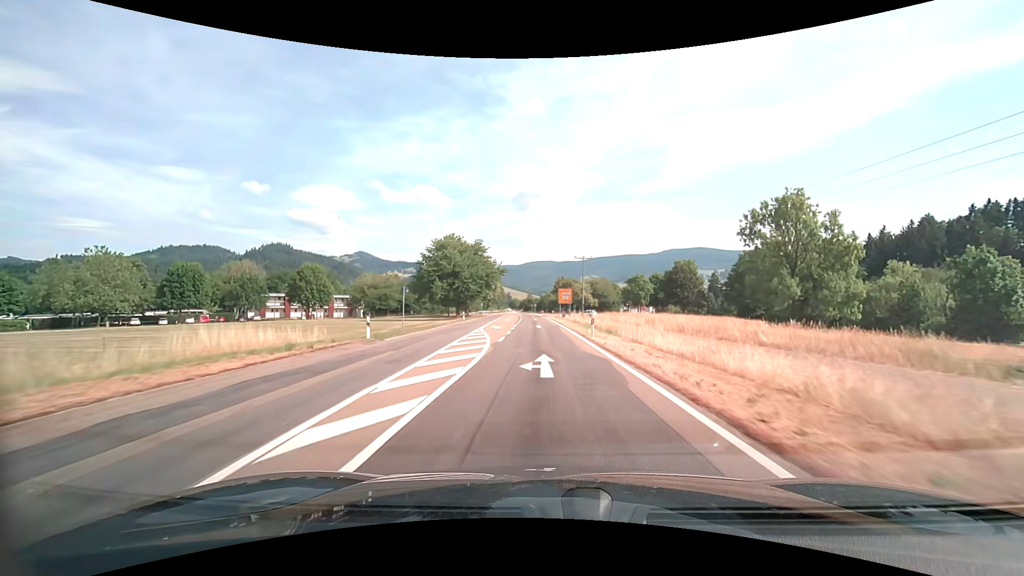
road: secondary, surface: asphalt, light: Day
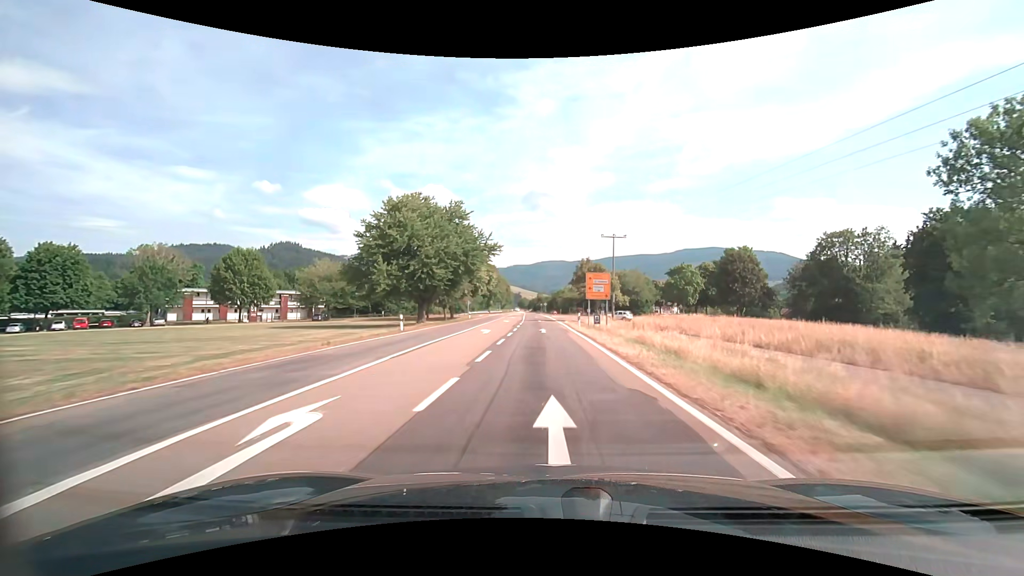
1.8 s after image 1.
(-0.5, +32.1) m; -2°
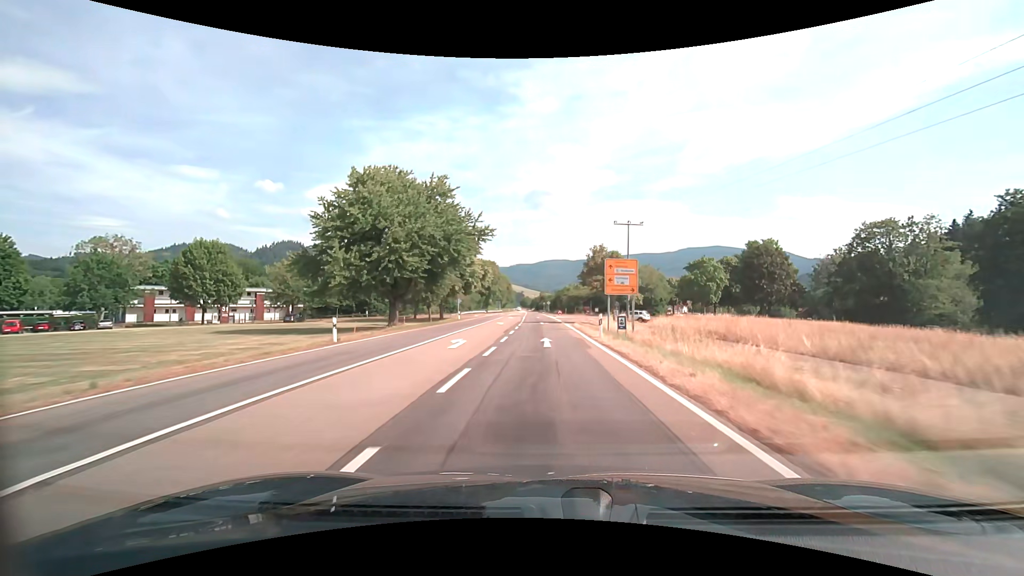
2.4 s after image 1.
(0.0, +10.8) m; 0°
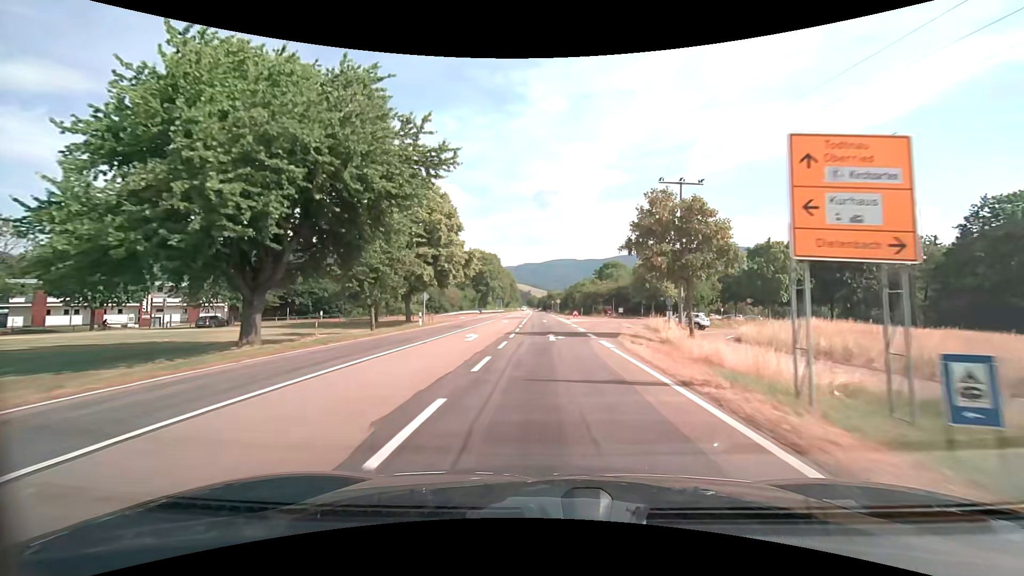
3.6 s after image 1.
(-0.2, +21.6) m; -1°
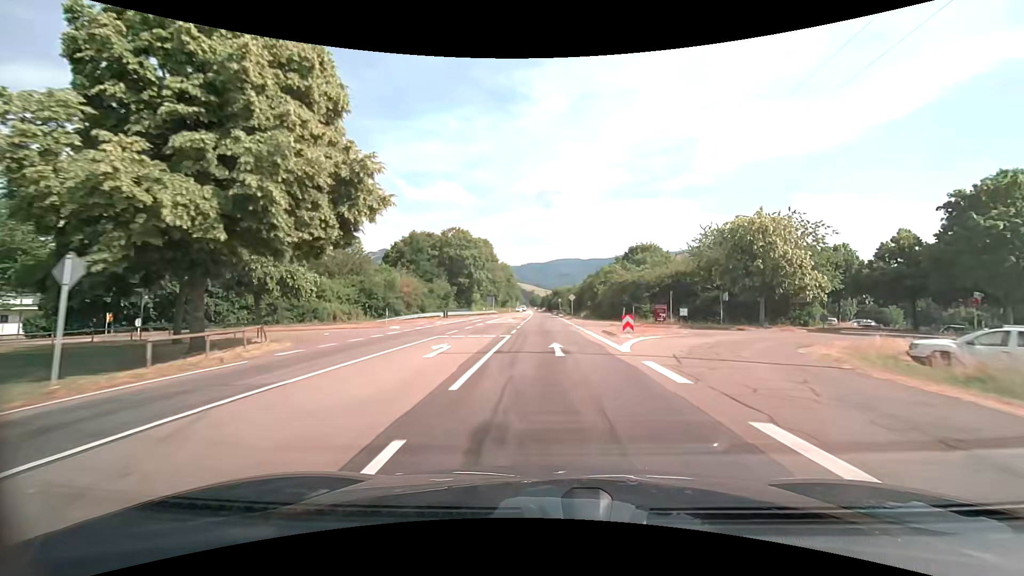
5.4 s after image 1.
(-0.1, +32.1) m; -1°
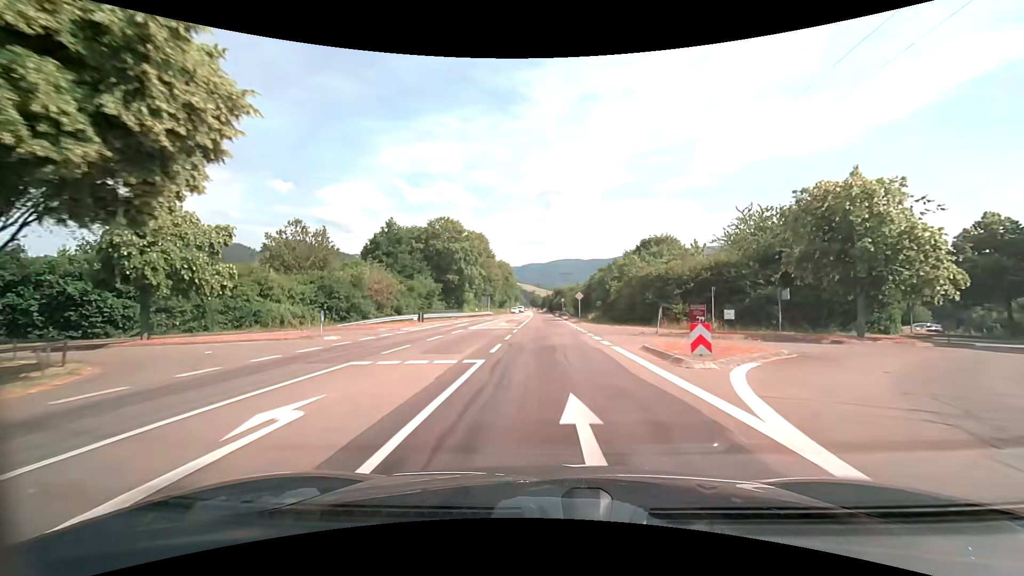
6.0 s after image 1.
(0.0, +10.5) m; 0°
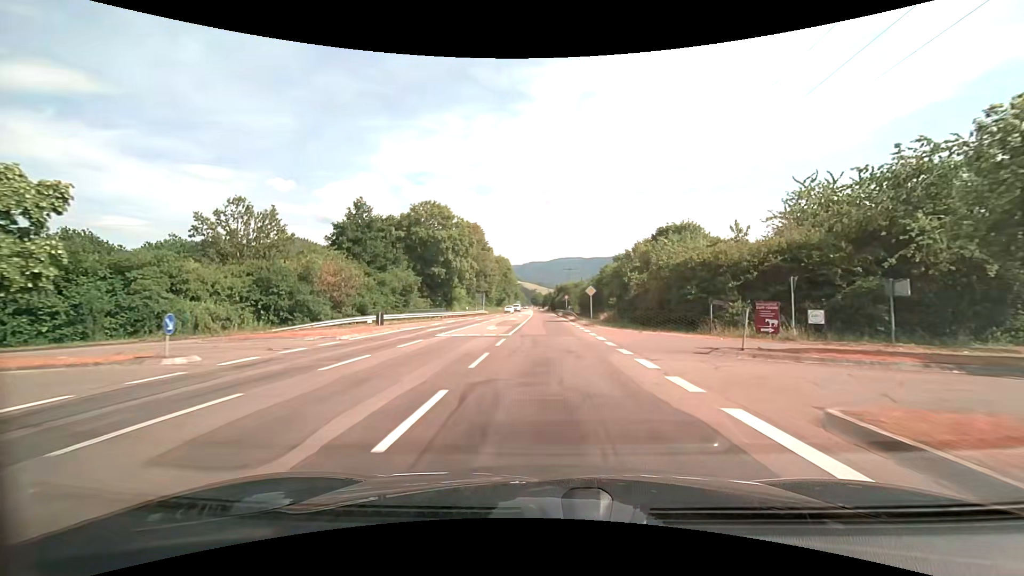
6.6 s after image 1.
(+0.1, +10.4) m; +1°
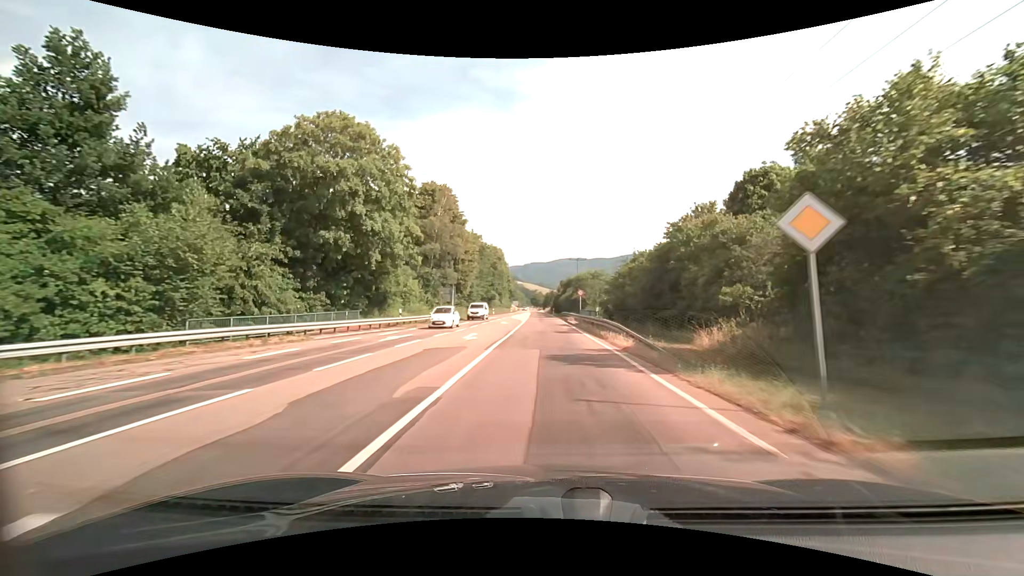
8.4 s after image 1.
(0.0, +30.4) m; 0°
(0, +10) (0, +20) (0, +30) (0, +40) (0, +50) (-1, +60) (-1, +70) (-1, +80) (-1, +90) (-2, +100) m
